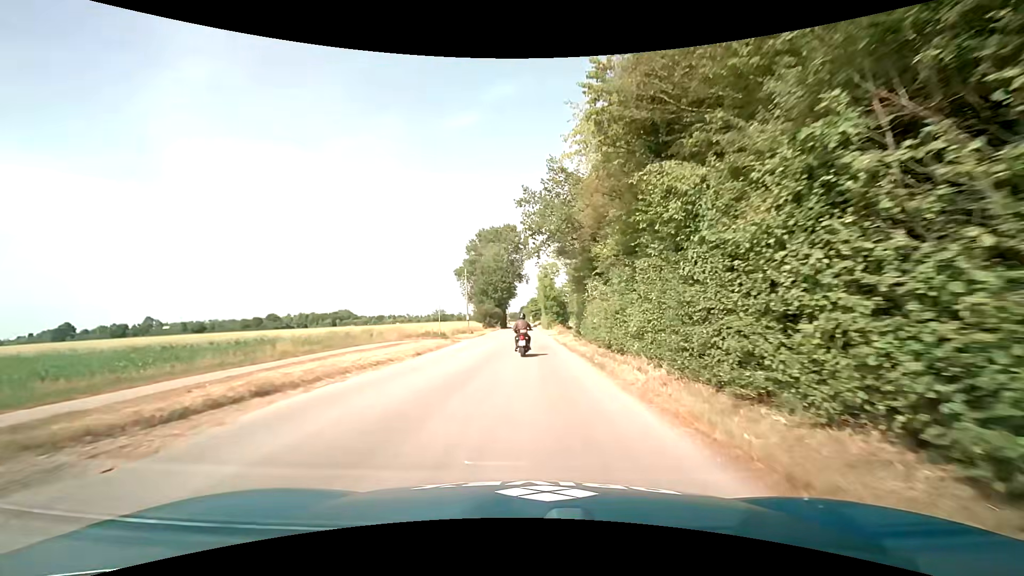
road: tertiary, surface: asphalt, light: Day
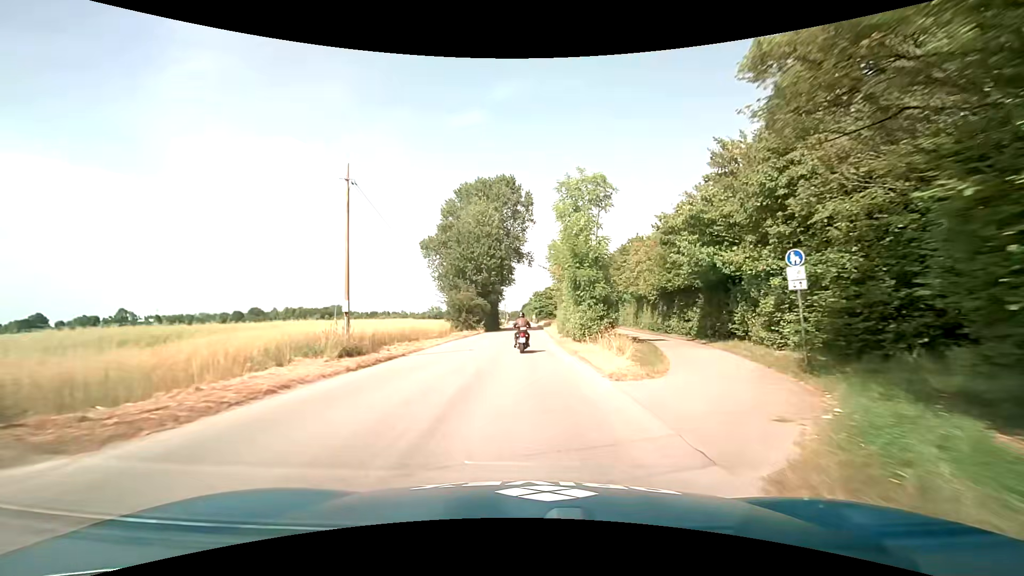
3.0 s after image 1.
(+0.4, +34.5) m; 0°
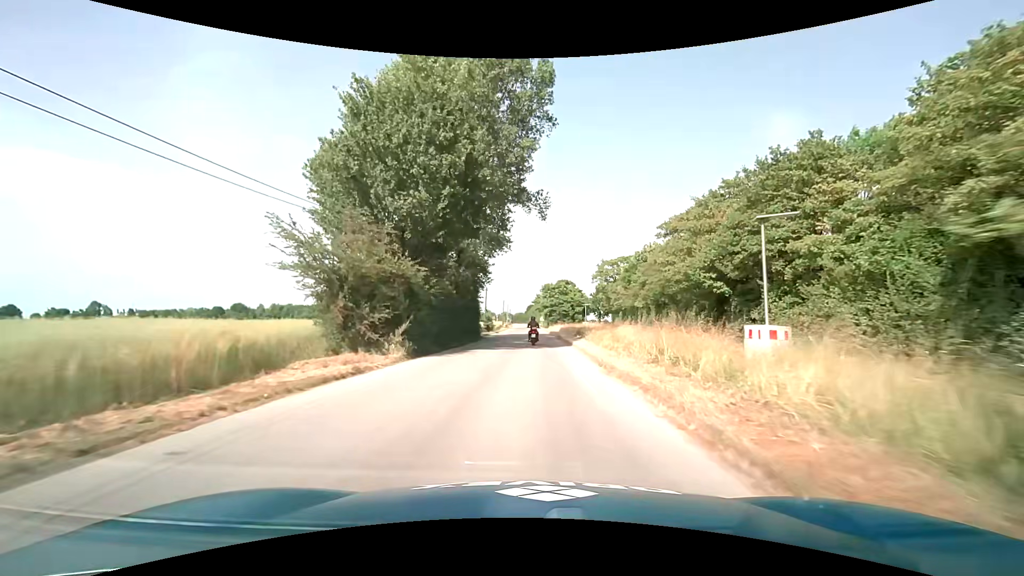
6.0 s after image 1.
(-0.1, +35.8) m; -1°
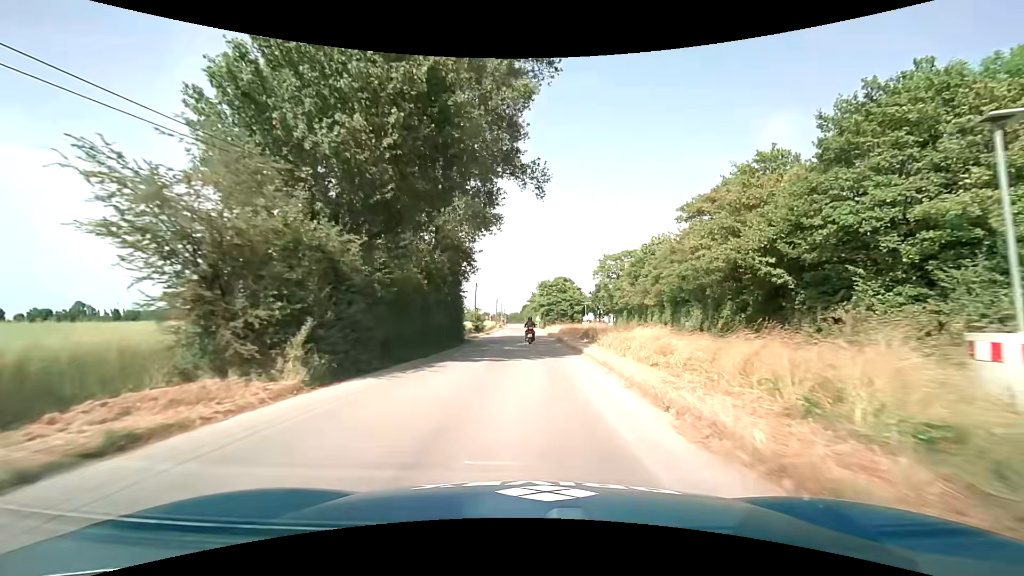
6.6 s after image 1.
(+0.1, +7.4) m; +1°
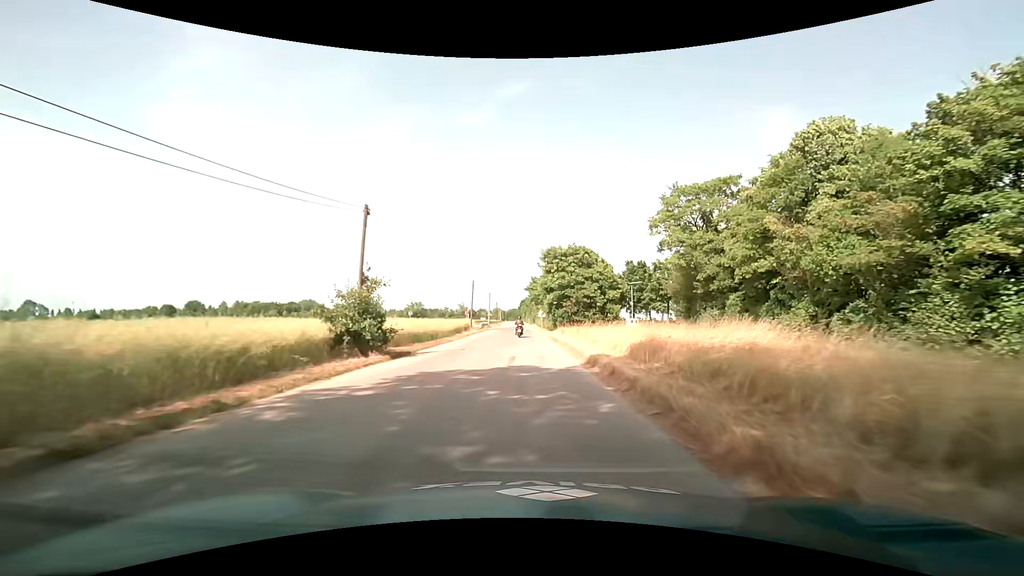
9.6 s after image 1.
(+0.3, +38.2) m; -1°
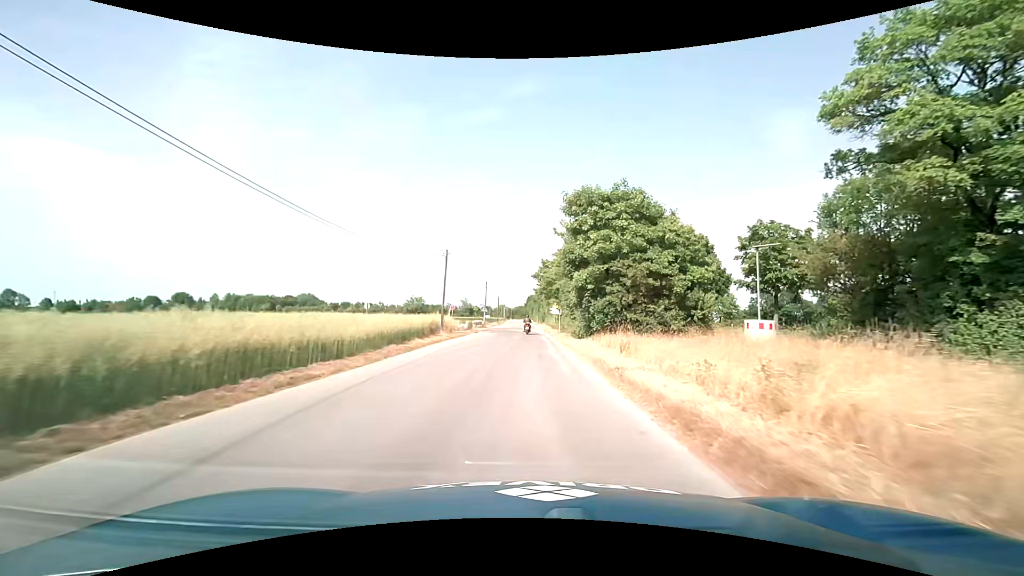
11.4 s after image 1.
(+0.1, +23.0) m; 0°
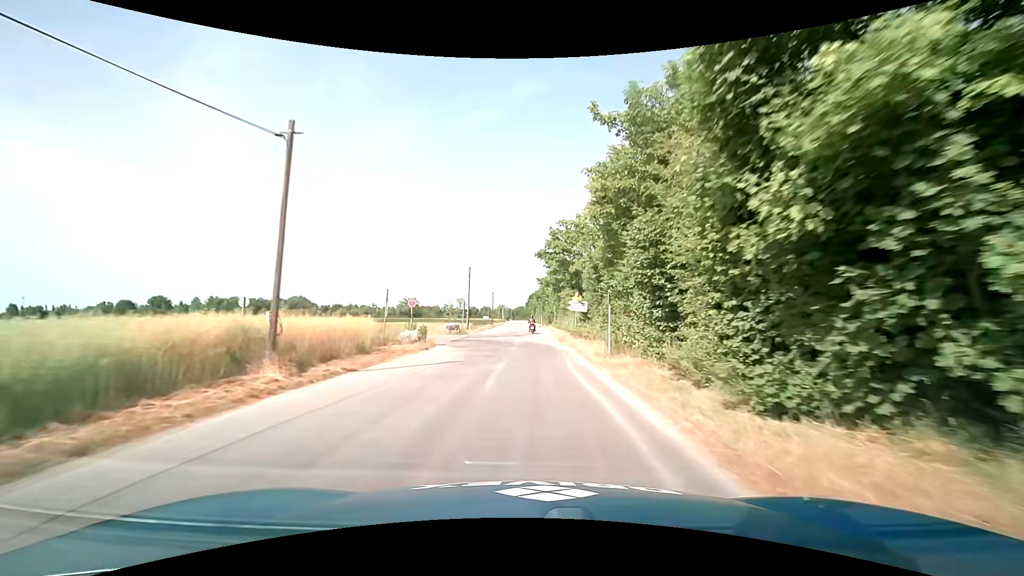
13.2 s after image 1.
(-0.1, +22.6) m; 0°
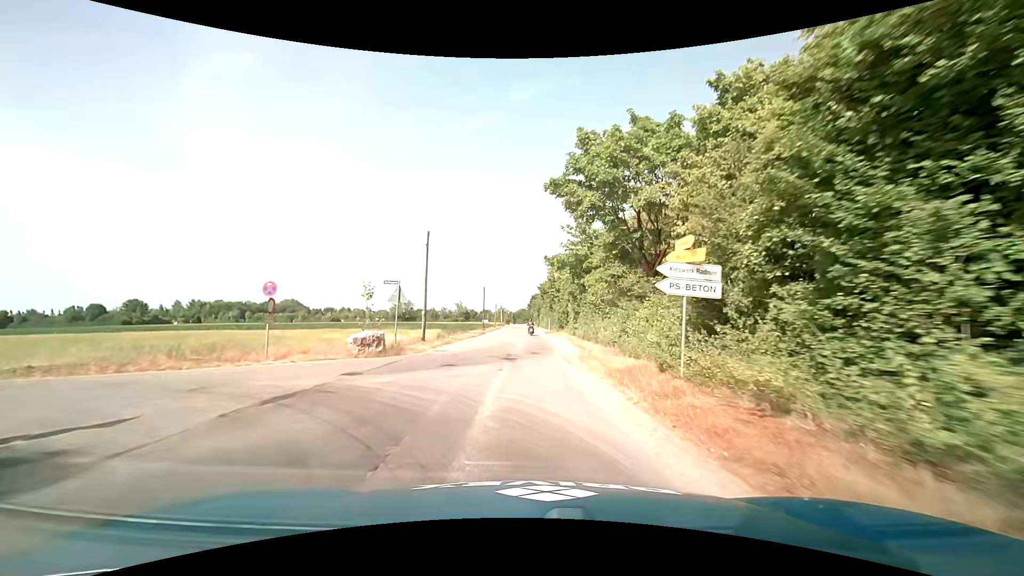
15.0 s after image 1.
(-0.1, +22.2) m; -1°
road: service
(0, +10) (0, +20) (0, +30) (0, +40) (0, +50) (0, +60) (0, +70) (0, +80) (-1, +90) (-1, +100) m
